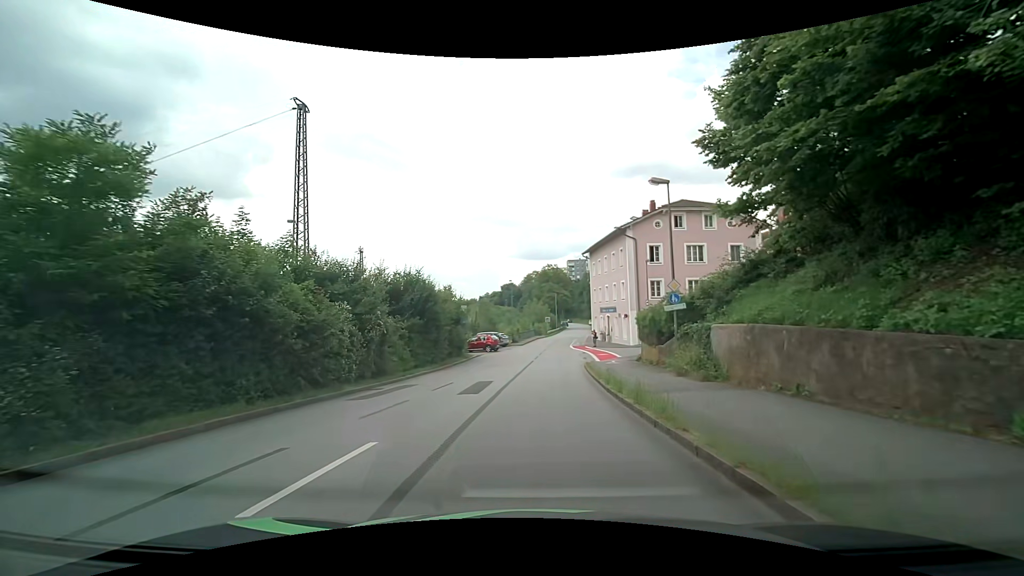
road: residential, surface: asphalt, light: Day
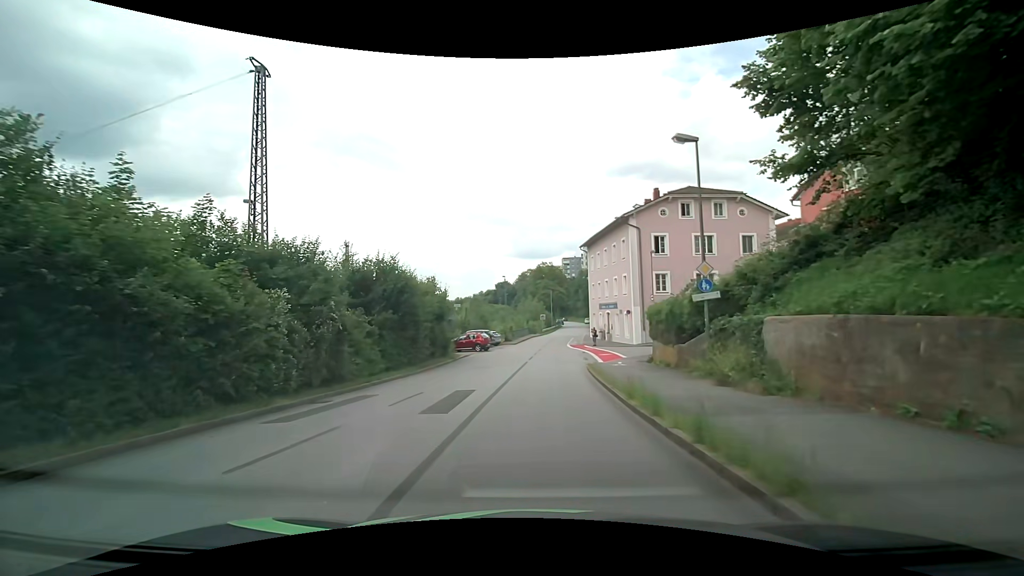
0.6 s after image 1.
(+0.1, +4.2) m; +2°
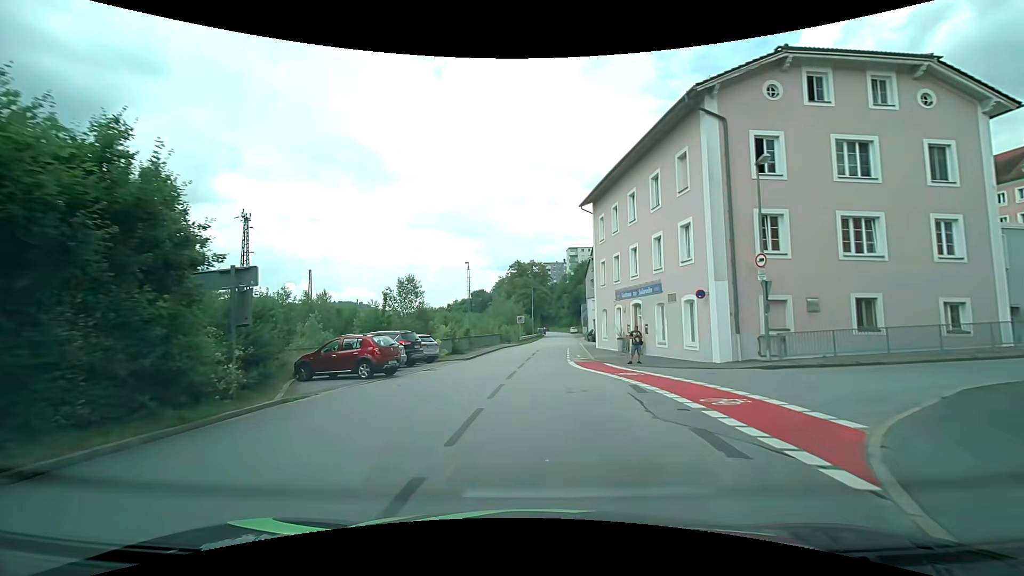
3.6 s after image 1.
(+0.5, +24.3) m; +3°
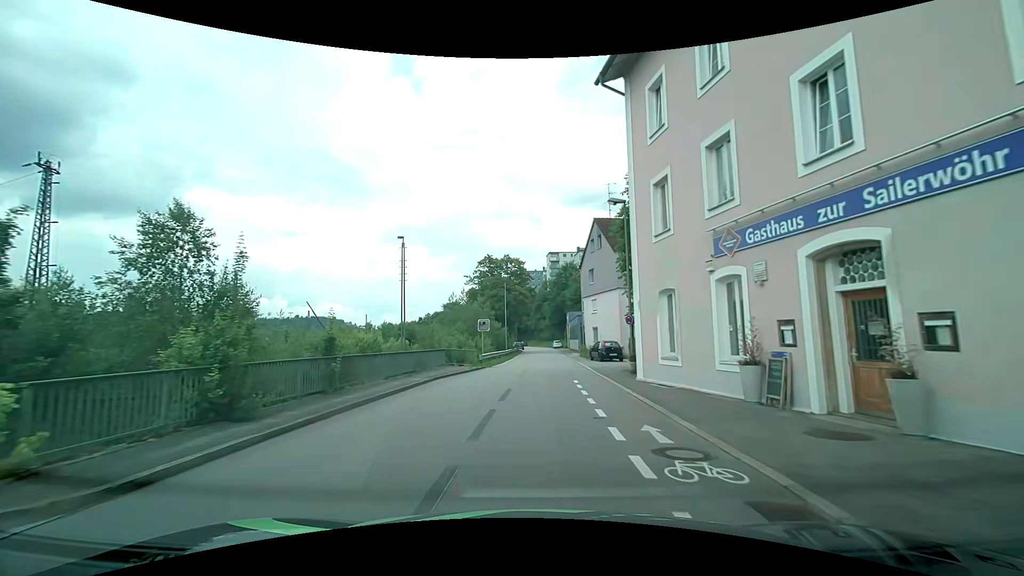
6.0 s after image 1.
(+0.3, +21.9) m; +2°
(0, +10) (0, +20) (+1, +30) (+1, +40) (+2, +50) (+2, +60) (+2, +70) (+3, +80) (+3, +90) (+3, +100) m
